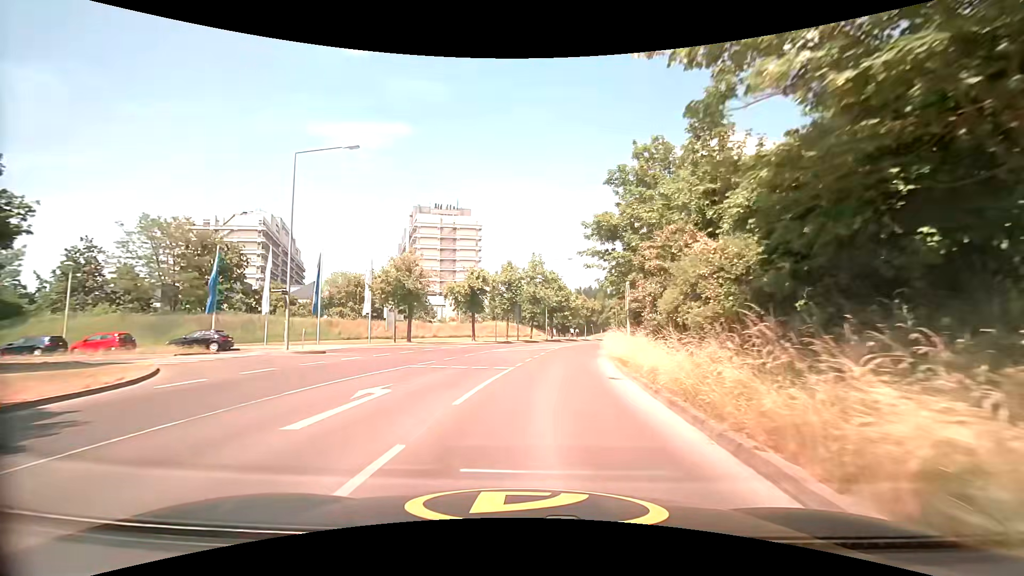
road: tertiary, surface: asphalt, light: Day
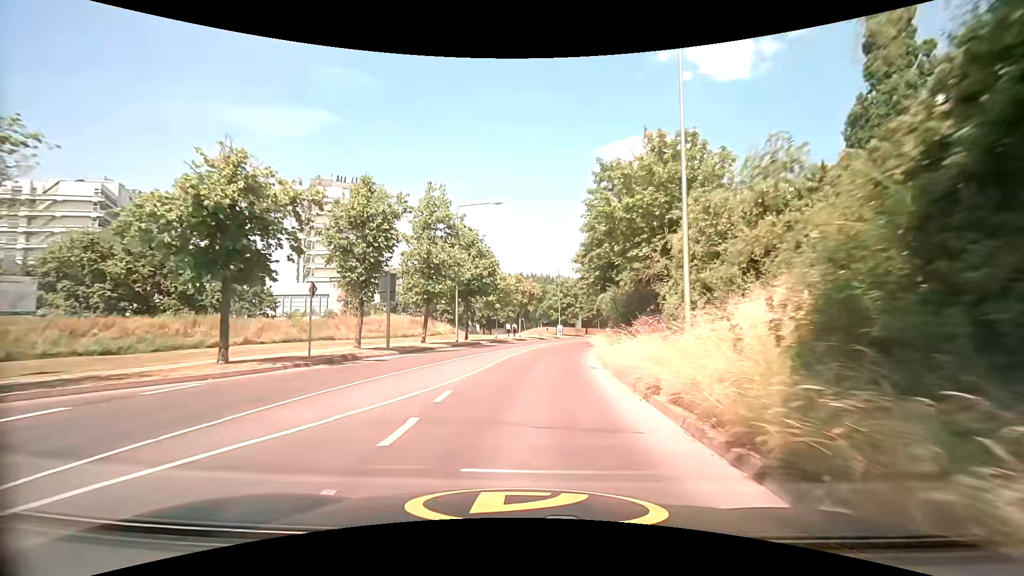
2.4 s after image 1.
(+2.2, +26.8) m; +8°
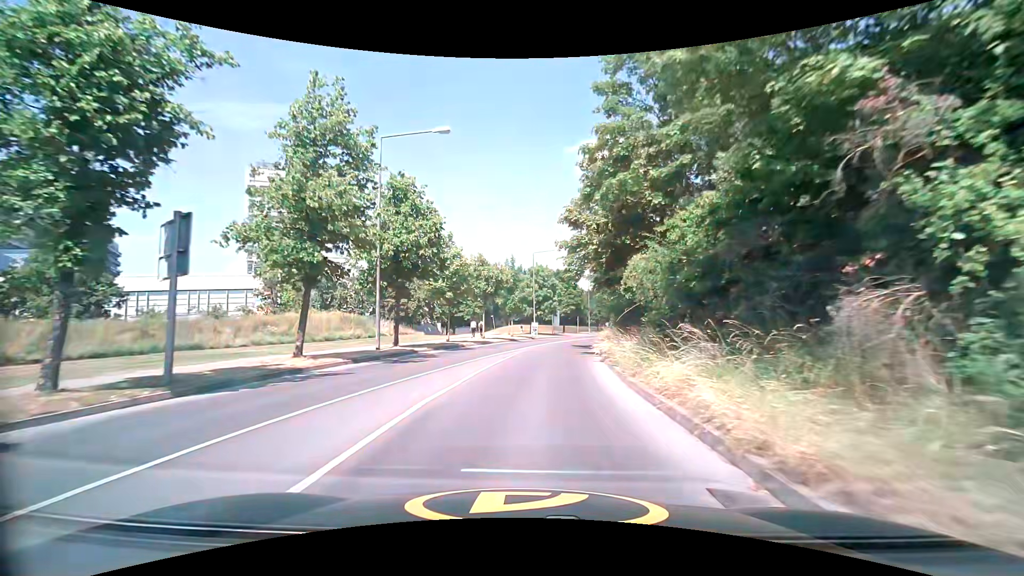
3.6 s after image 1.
(+0.5, +13.4) m; +4°
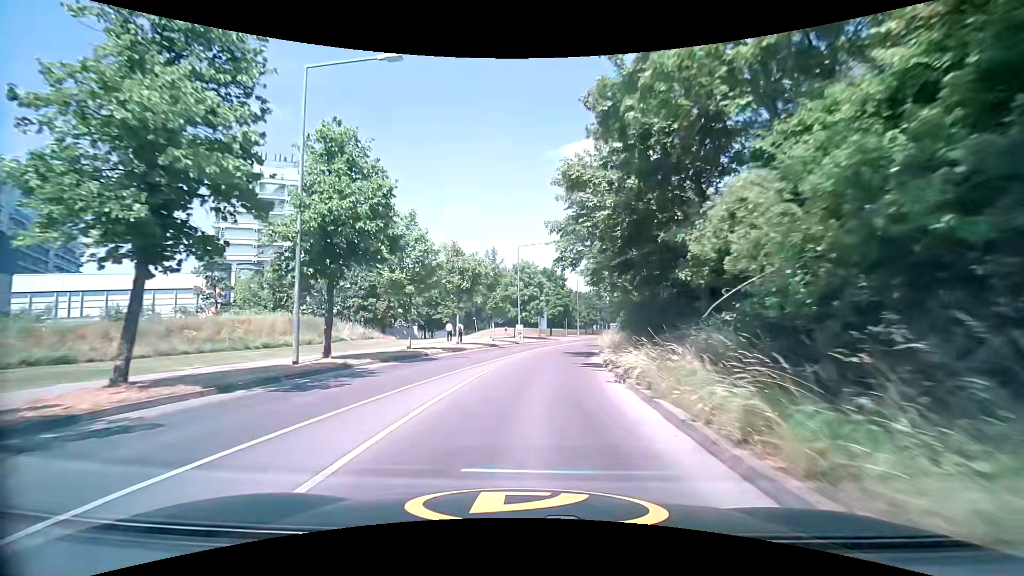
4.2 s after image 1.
(+0.1, +6.7) m; +1°
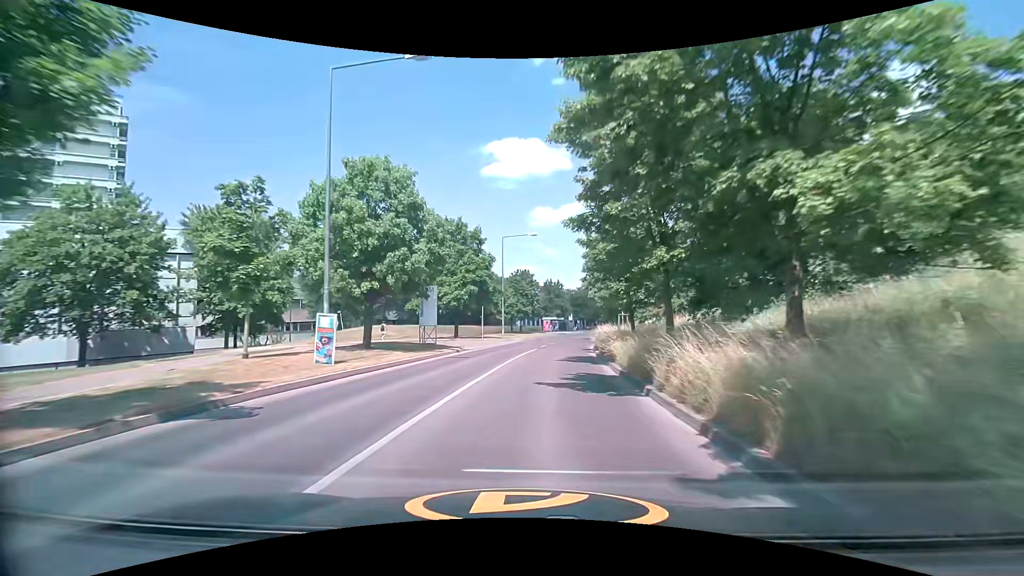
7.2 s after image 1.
(+3.0, +35.8) m; +9°
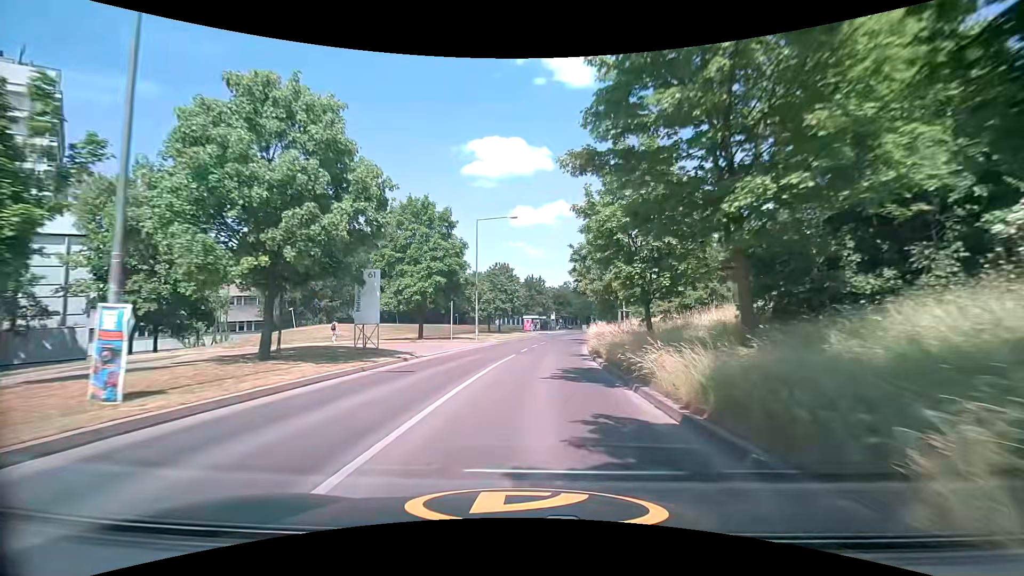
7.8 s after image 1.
(+0.2, +7.5) m; +2°
(0, +10) (+1, +20) (+2, +30) (+3, +40) (+5, +50) (+6, +60) (+8, +69) (+11, +79) (+13, +89) (+15, +99) m
